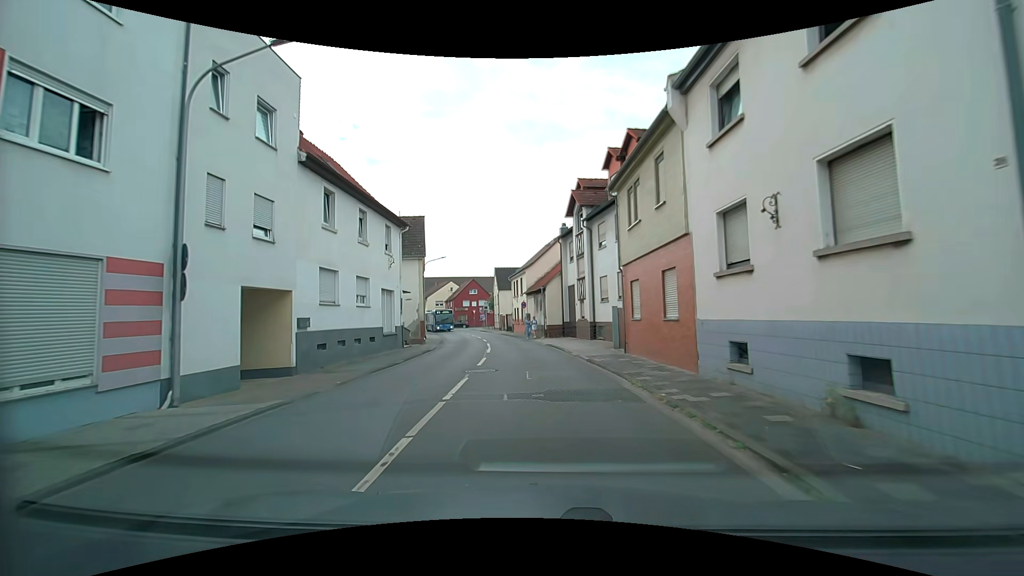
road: tertiary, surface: asphalt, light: Day
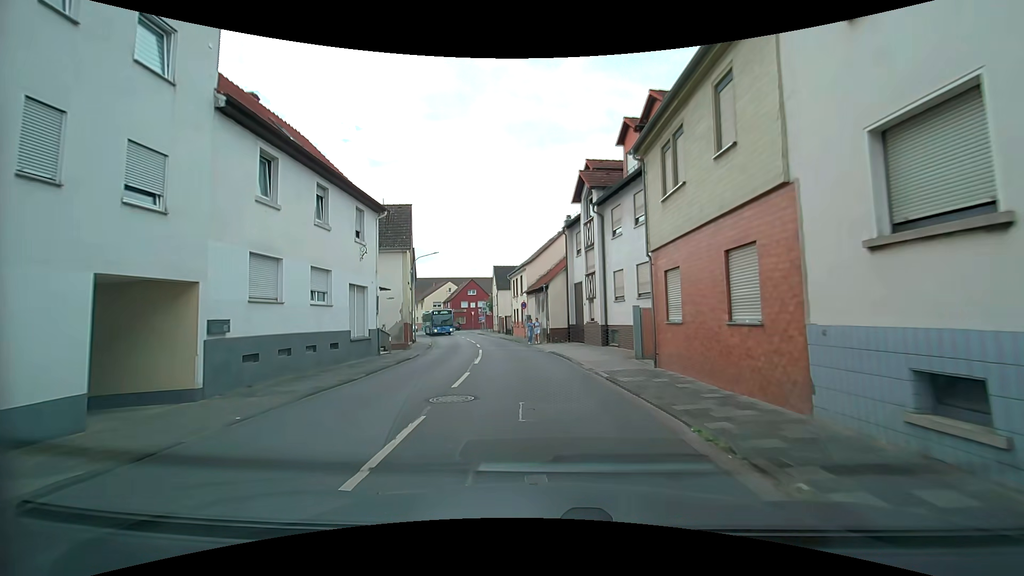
(-0.1, +4.5) m; 0°
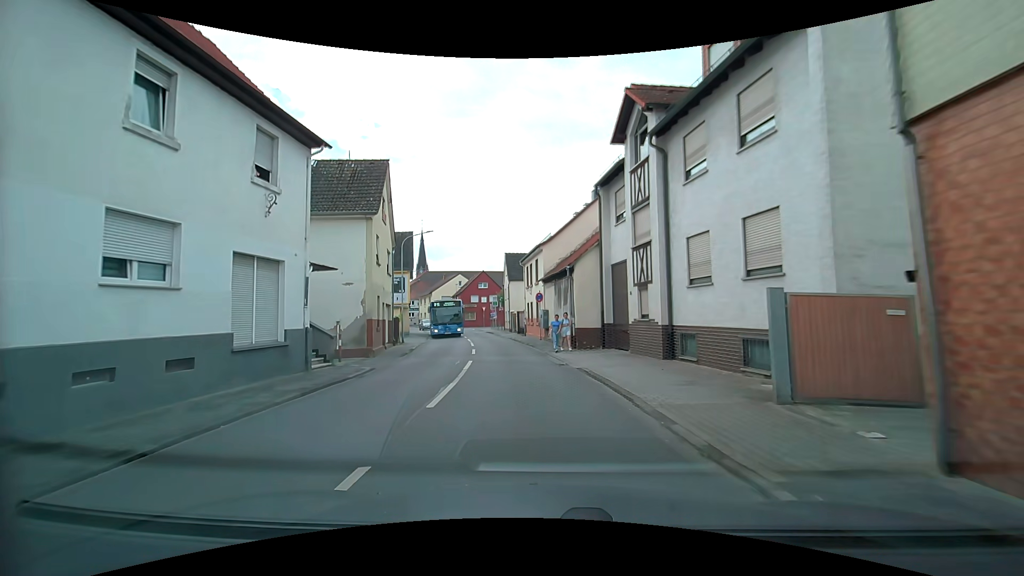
(-0.3, +8.9) m; -3°
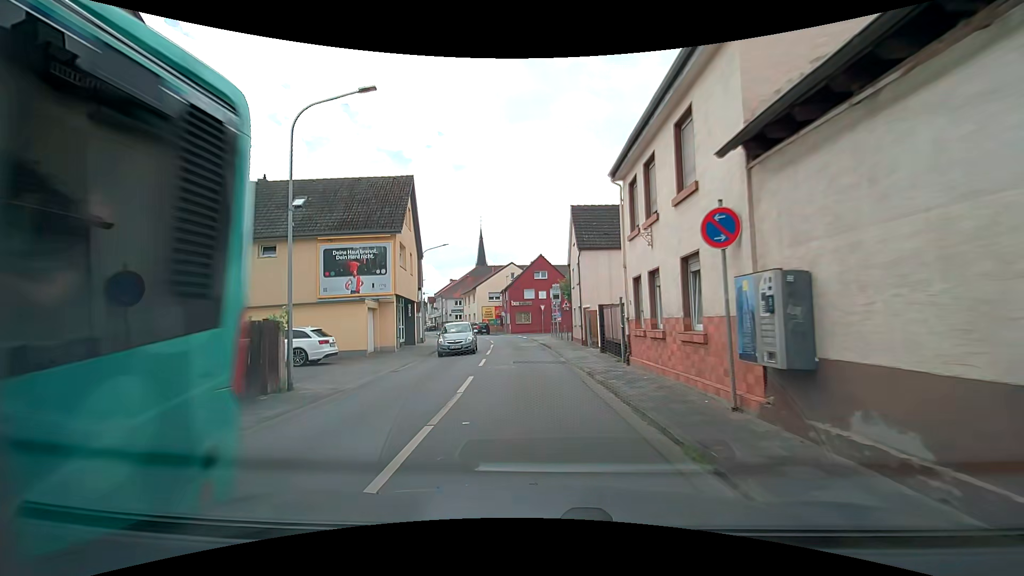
(-1.5, +22.3) m; -7°
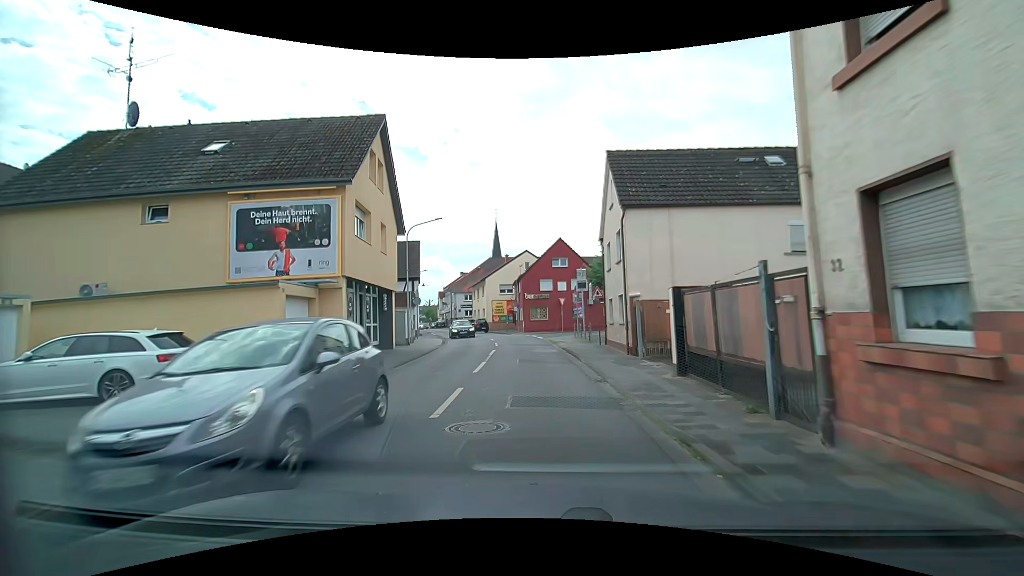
(-0.2, +8.9) m; -3°
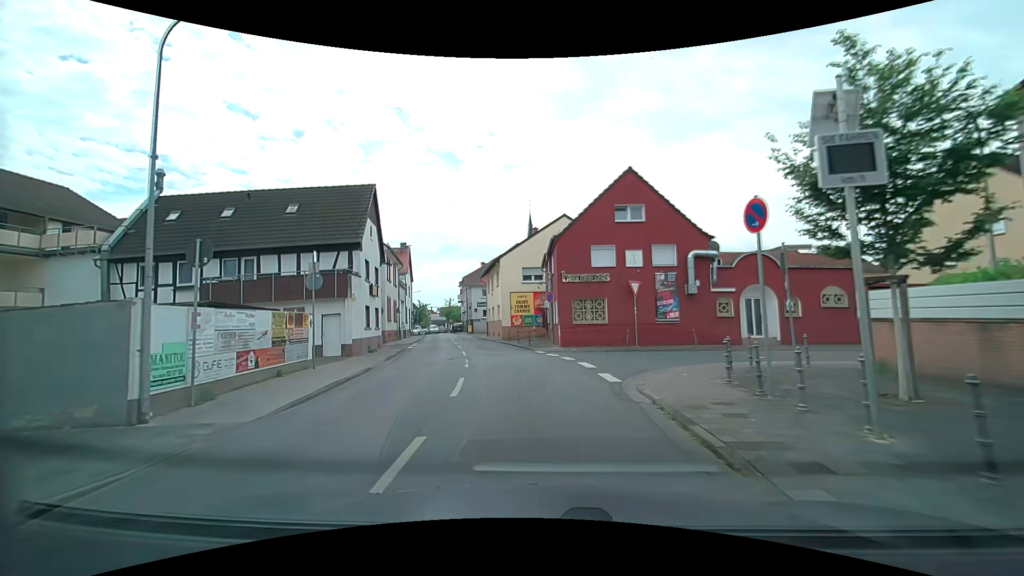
(-0.5, +22.3) m; -3°
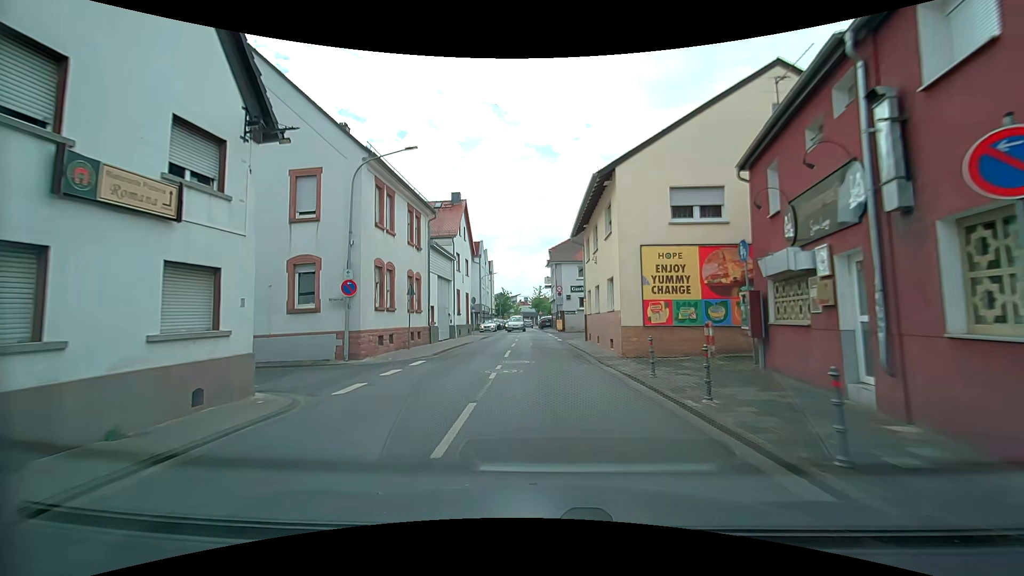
(-2.6, +22.1) m; -13°
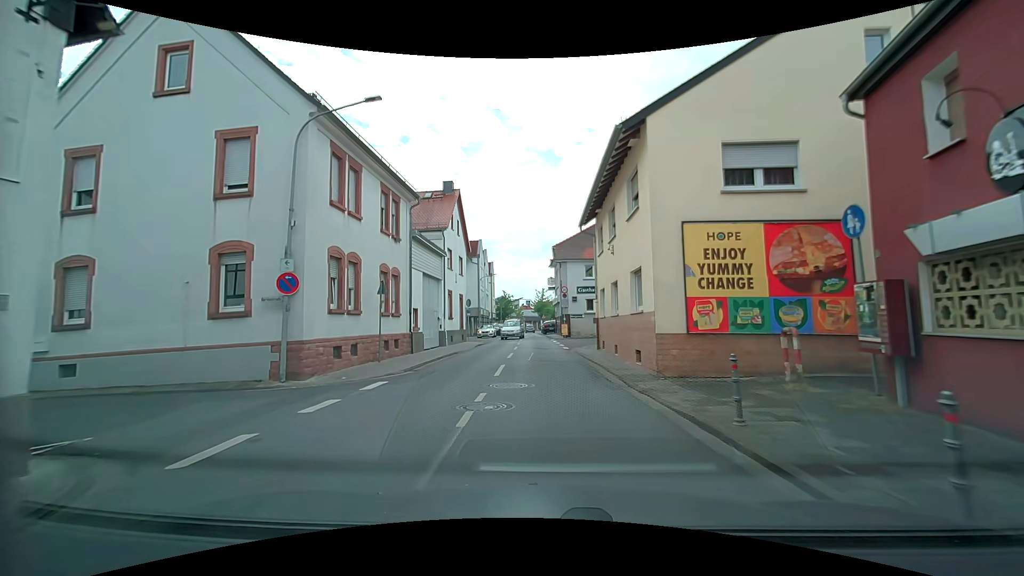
(0.0, +4.5) m; 0°
